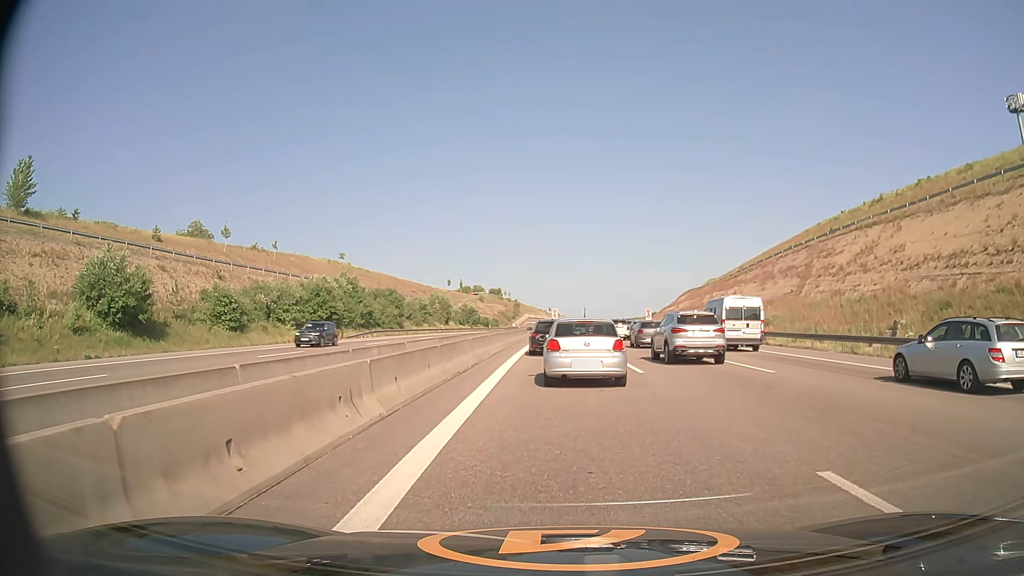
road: motorway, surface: asphalt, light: Day
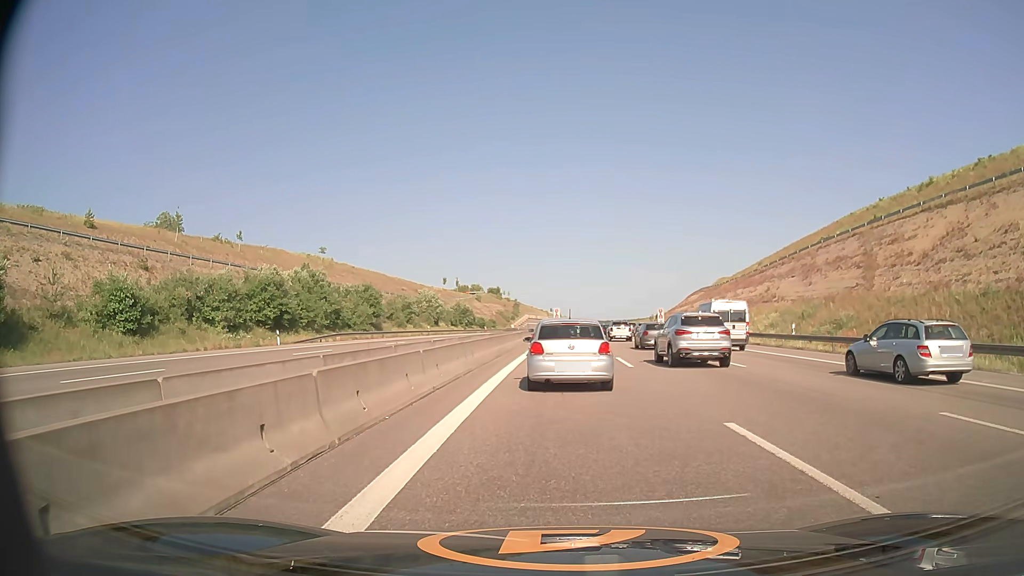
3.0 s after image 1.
(0.0, +14.2) m; 0°
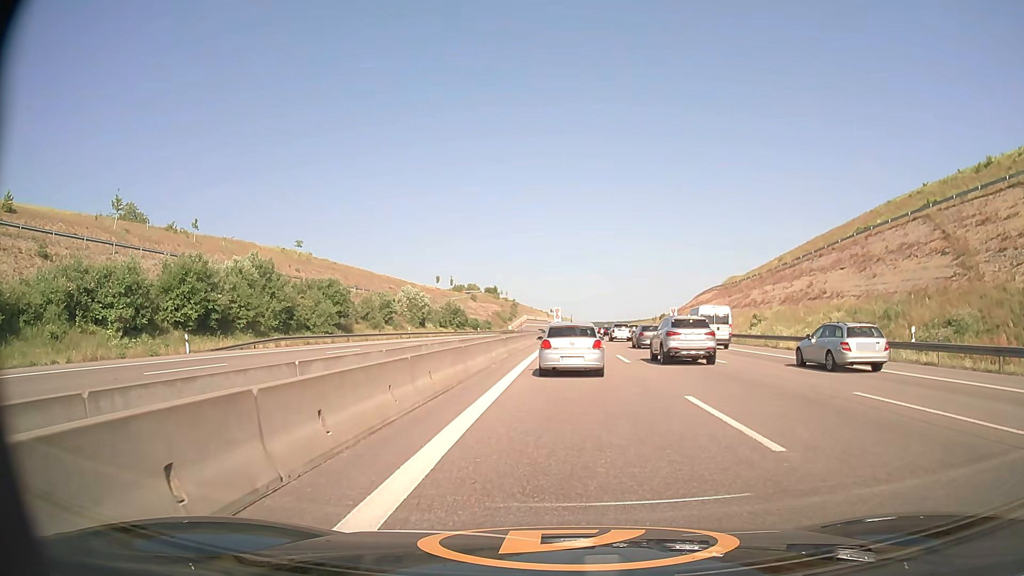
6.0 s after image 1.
(-0.1, +13.9) m; 0°
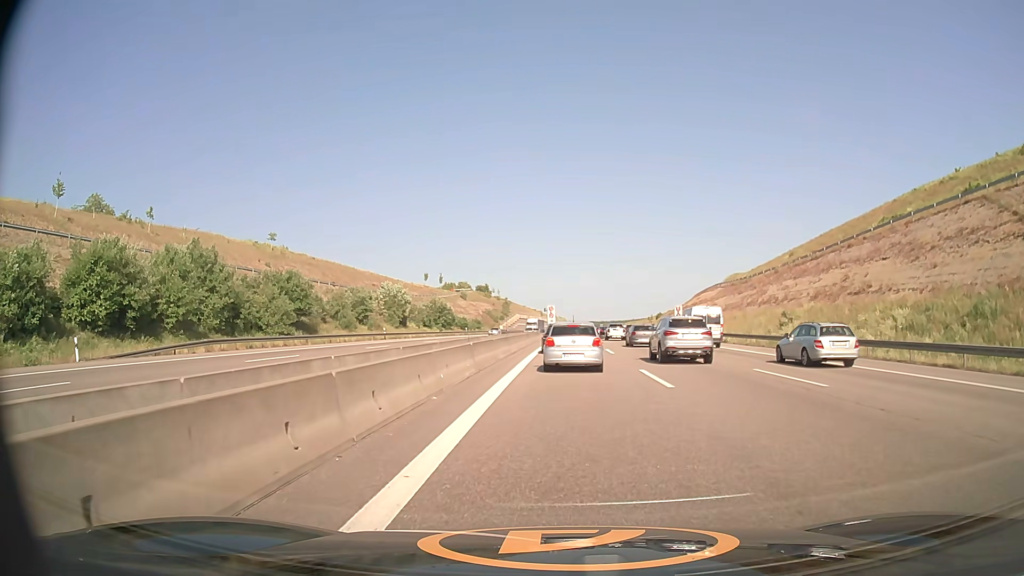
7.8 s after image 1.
(+0.1, +10.0) m; +1°
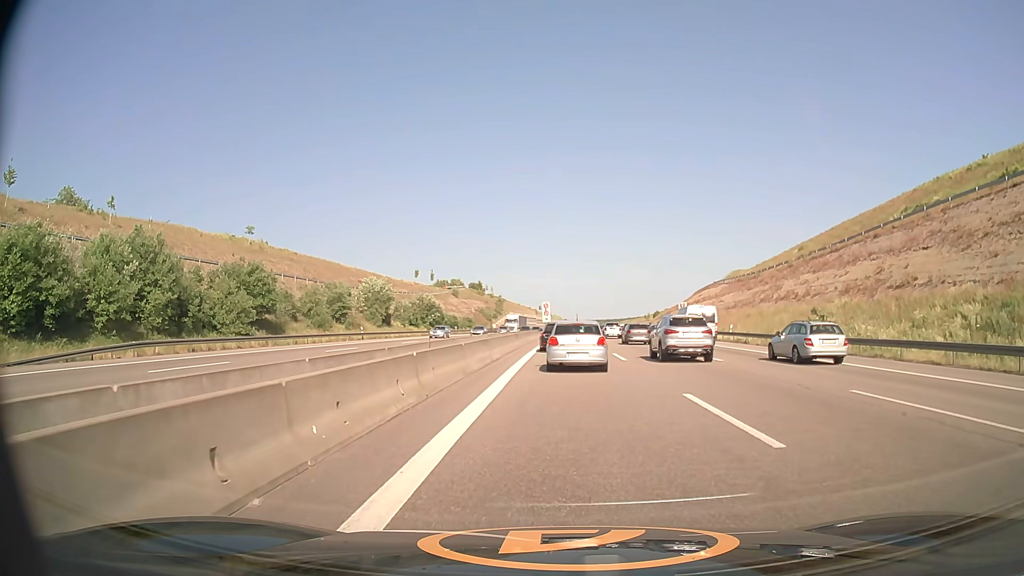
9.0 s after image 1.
(0.0, +7.5) m; +1°
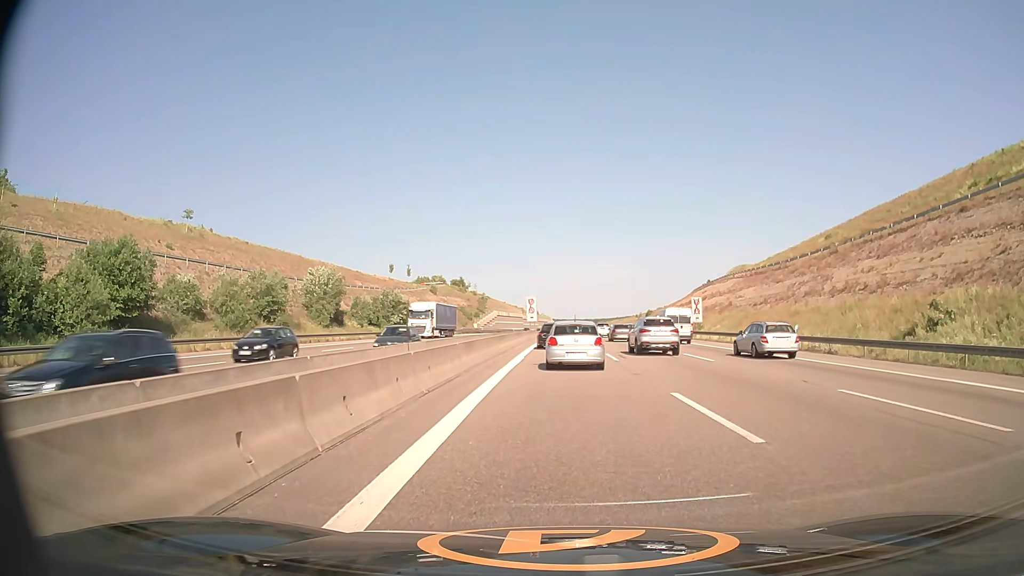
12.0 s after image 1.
(+0.1, +17.2) m; +1°
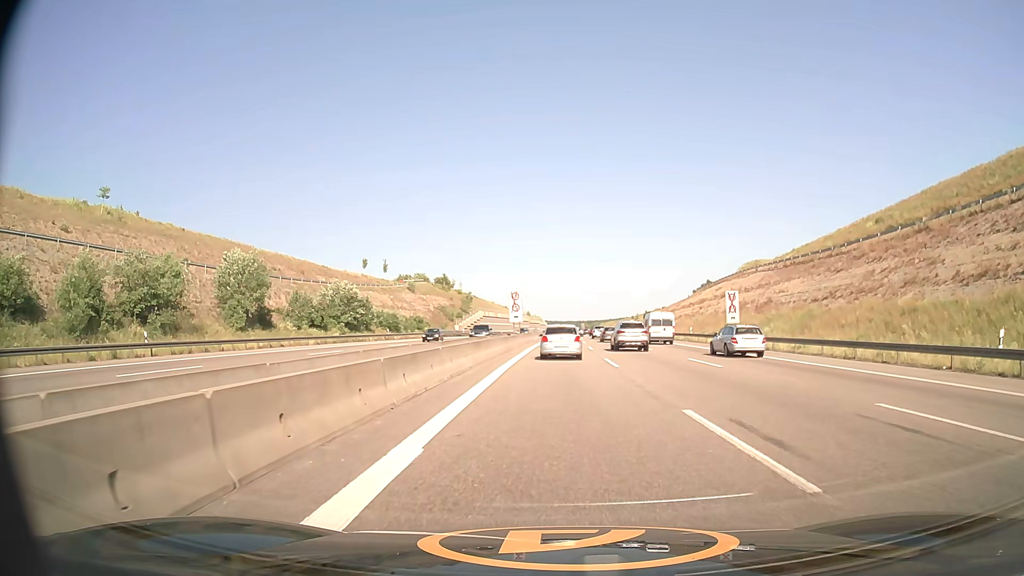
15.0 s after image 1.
(+0.1, +19.9) m; +1°
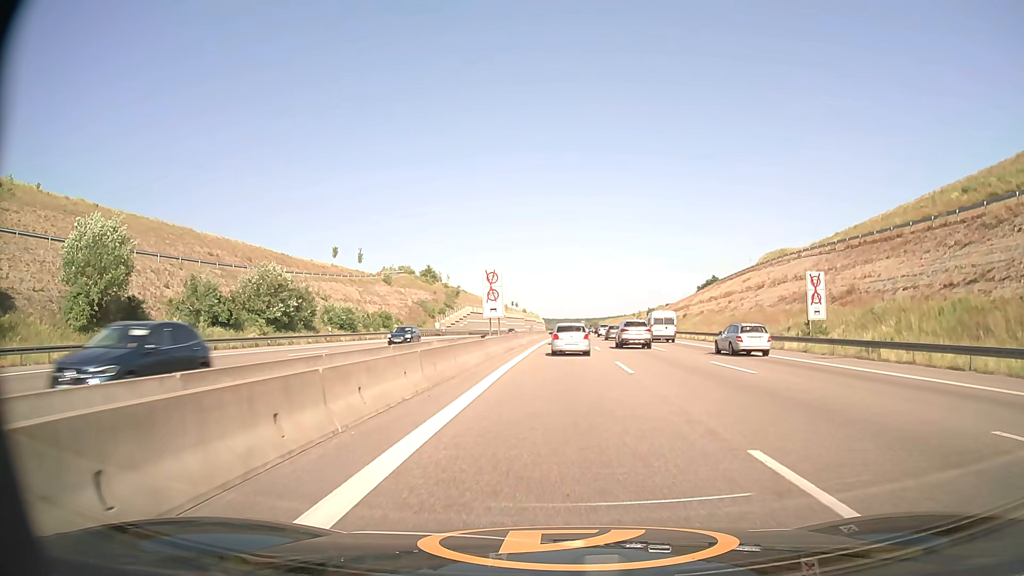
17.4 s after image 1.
(0.0, +21.3) m; 0°
(0, +10) (0, +20) (0, +30) (0, +40) (+1, +50) (+1, +60) (+1, +70) (+2, +80) (+2, +90) (+3, +100) m
